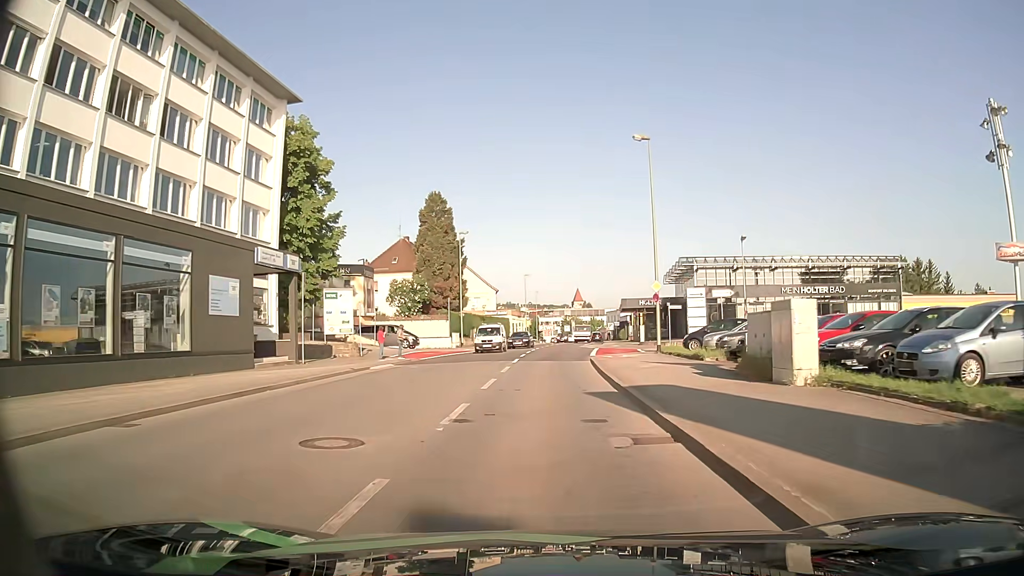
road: tertiary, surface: asphalt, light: Day
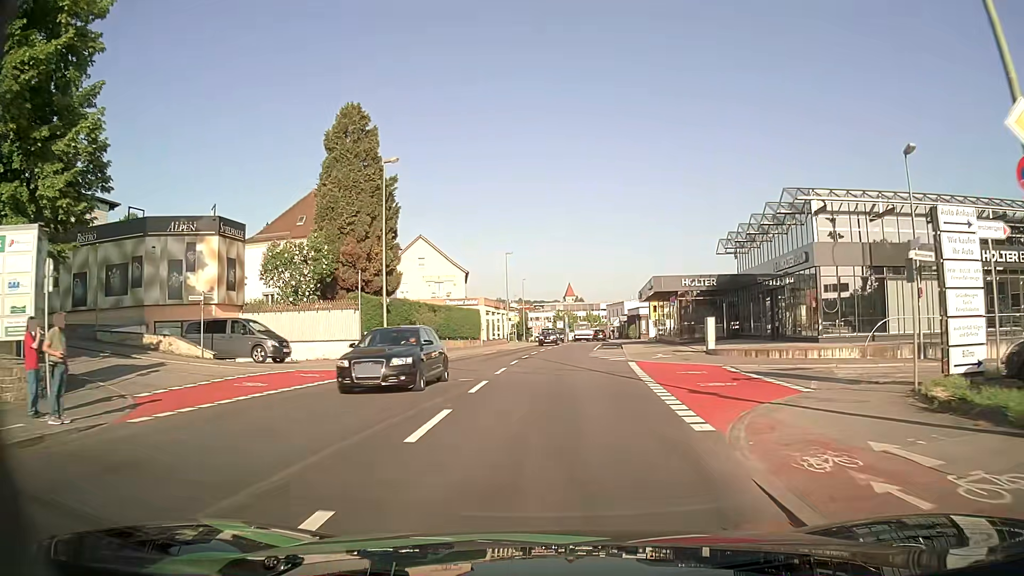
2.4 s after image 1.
(+0.1, +25.5) m; +1°
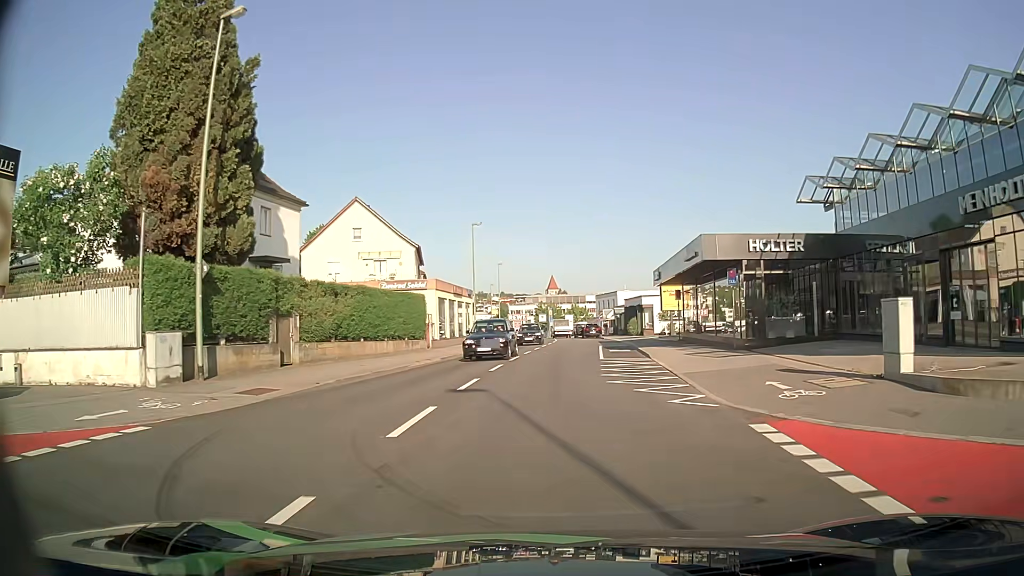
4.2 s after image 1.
(+0.2, +17.6) m; +2°
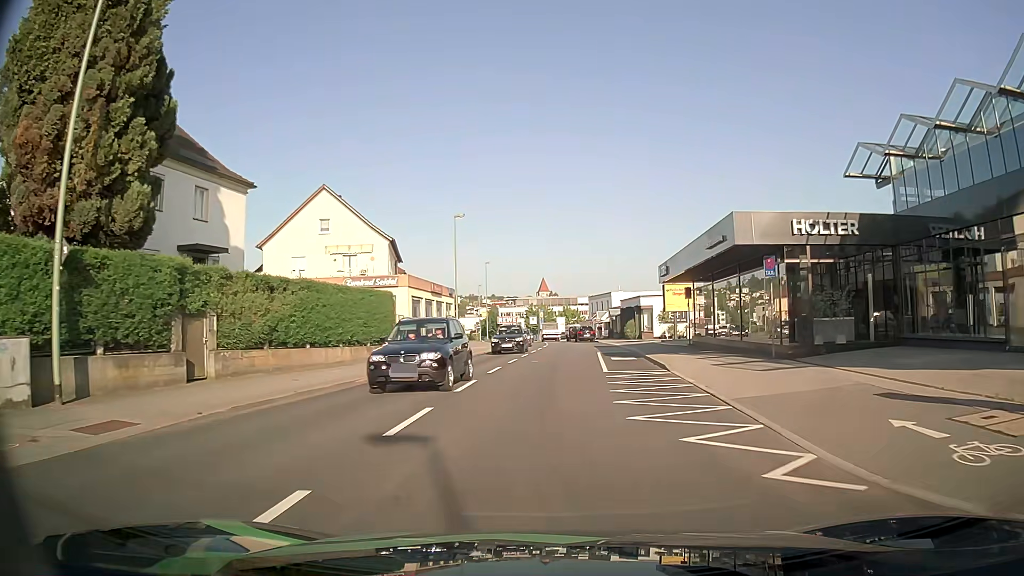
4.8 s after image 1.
(0.0, +5.7) m; +1°
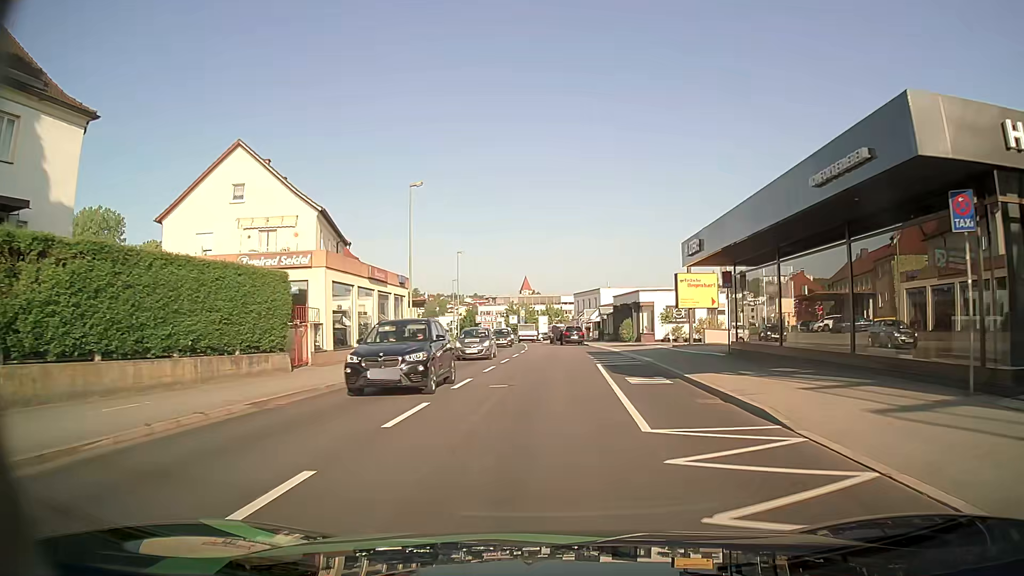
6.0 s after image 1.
(+0.1, +11.3) m; +1°
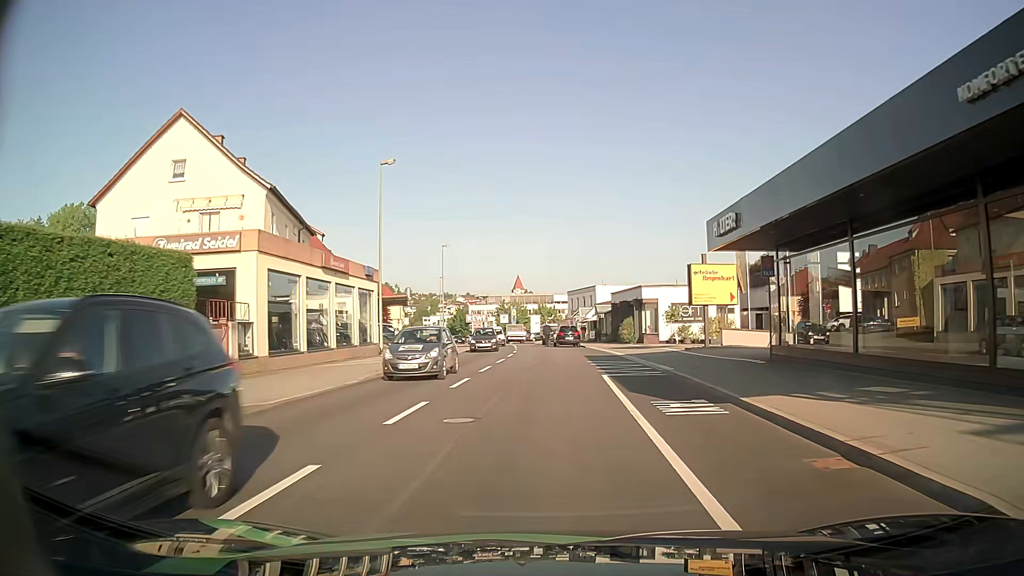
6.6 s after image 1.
(+0.1, +5.7) m; +1°
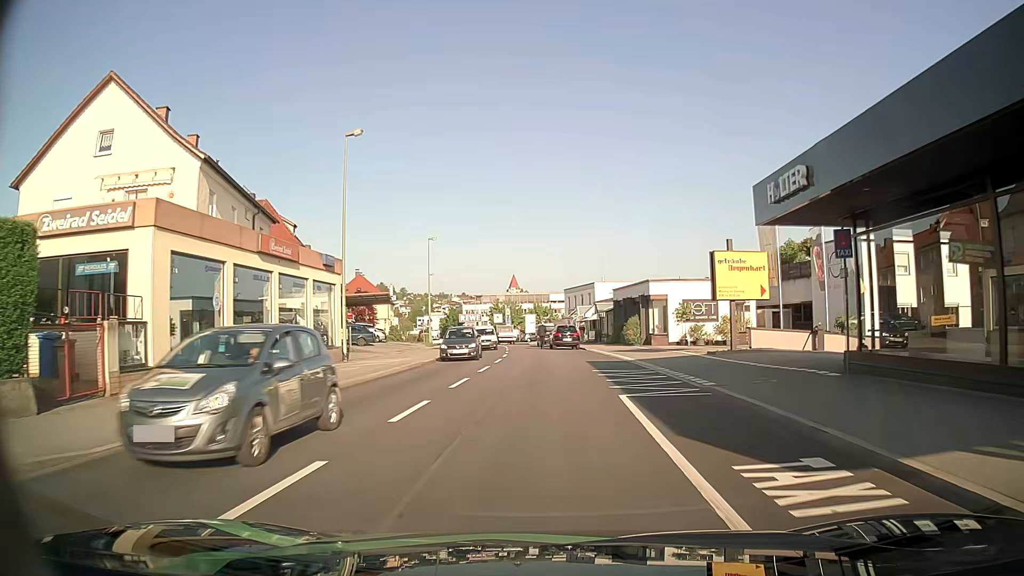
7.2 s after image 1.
(0.0, +5.7) m; 0°
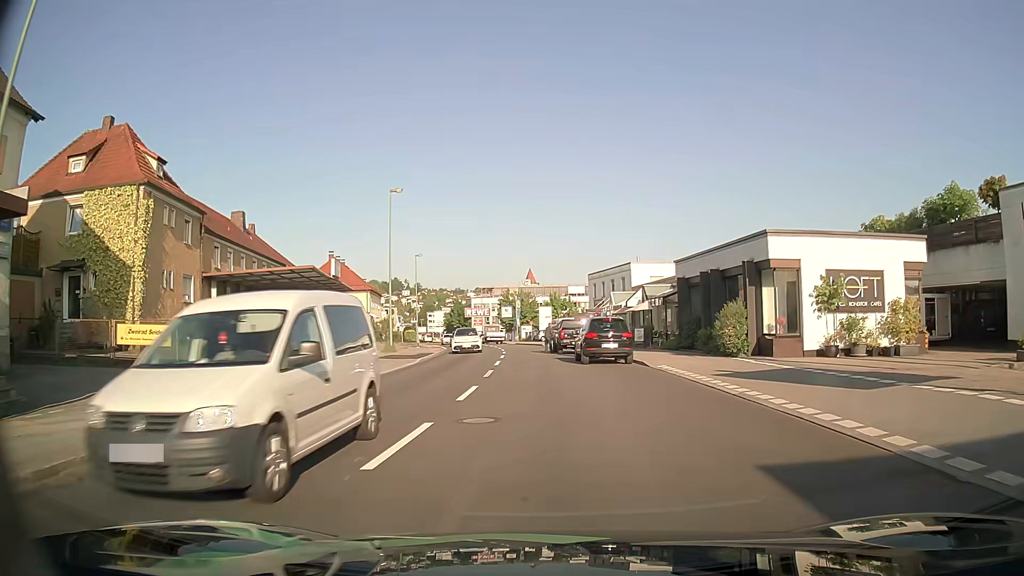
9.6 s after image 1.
(-0.3, +21.4) m; -2°
(0, +10) (0, +20) (-1, +30) (-2, +40) (-2, +50) (-3, +60) (-4, +70) (-6, +80) (-8, +90) (-10, +99) m
